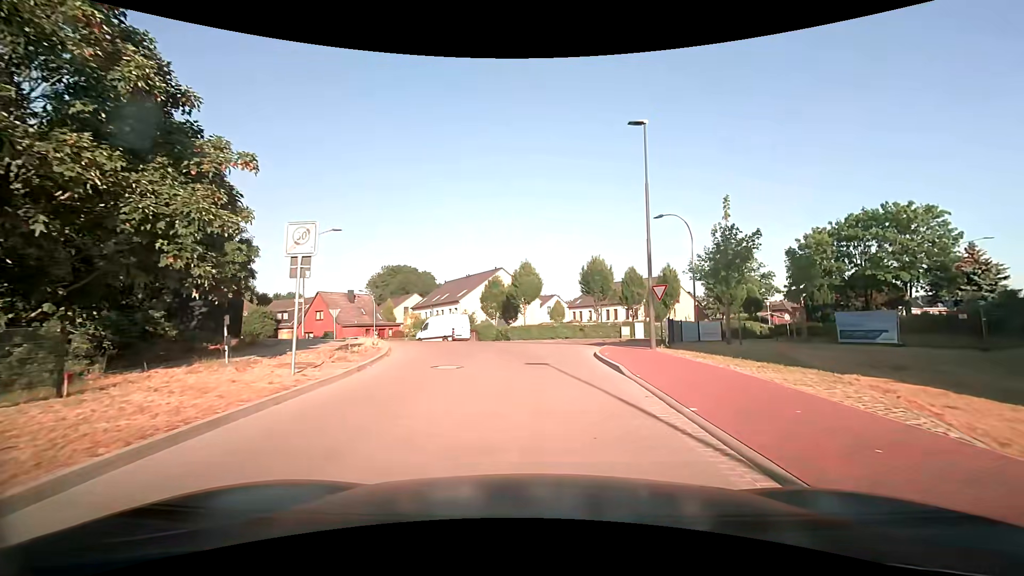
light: Day
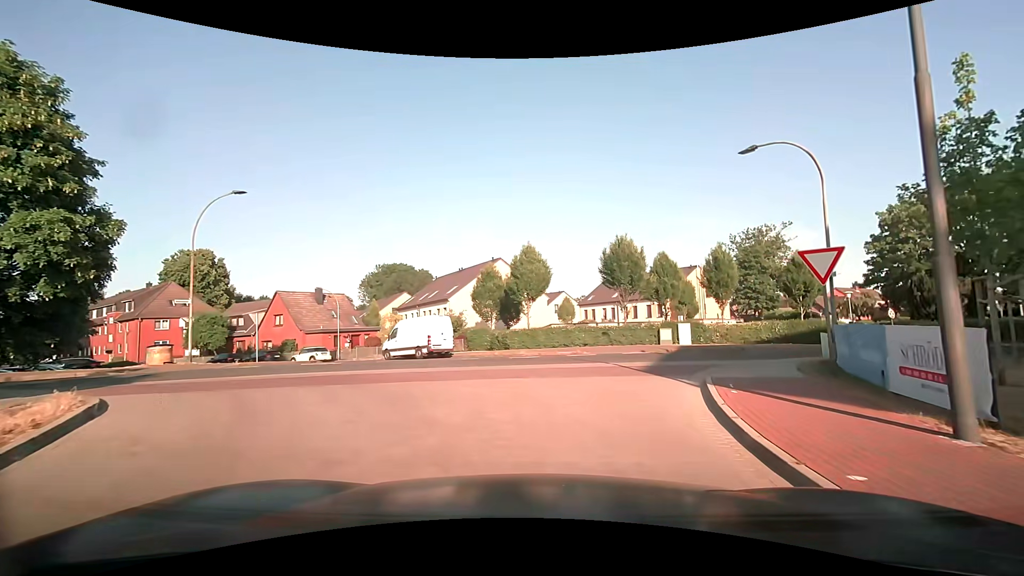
(-0.1, +11.8) m; -1°
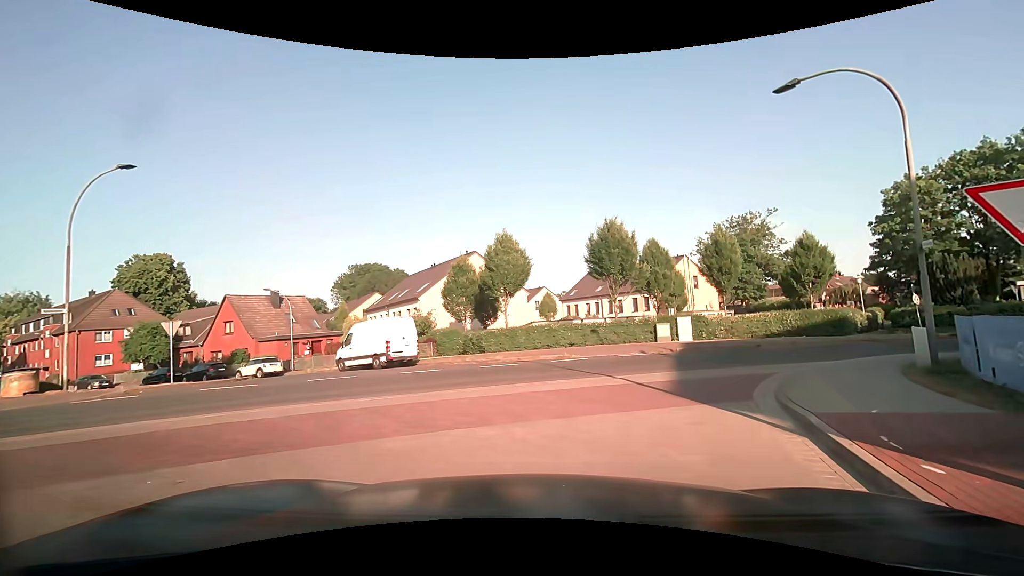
(+0.1, +4.6) m; +2°
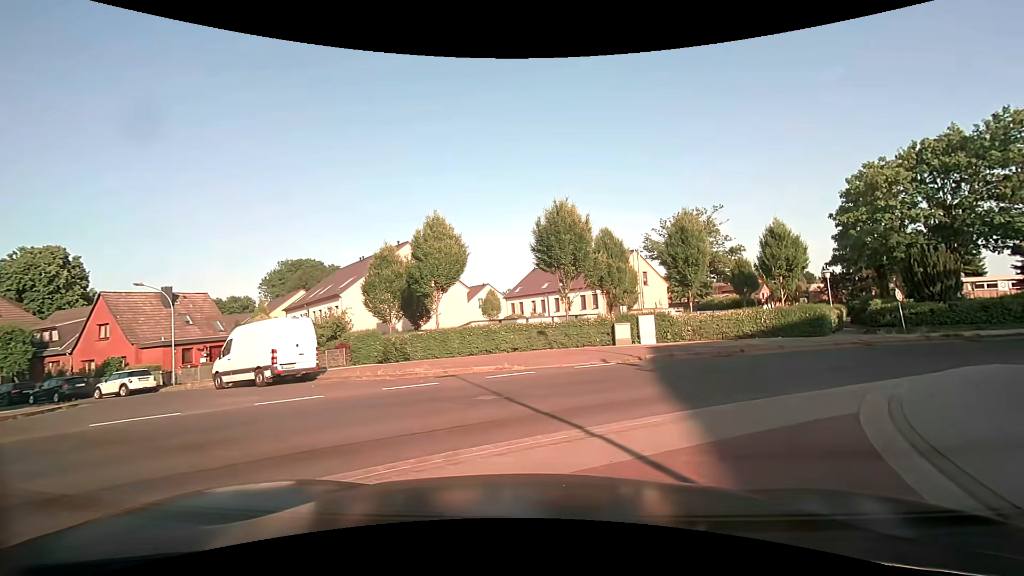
(+0.2, +5.3) m; +5°
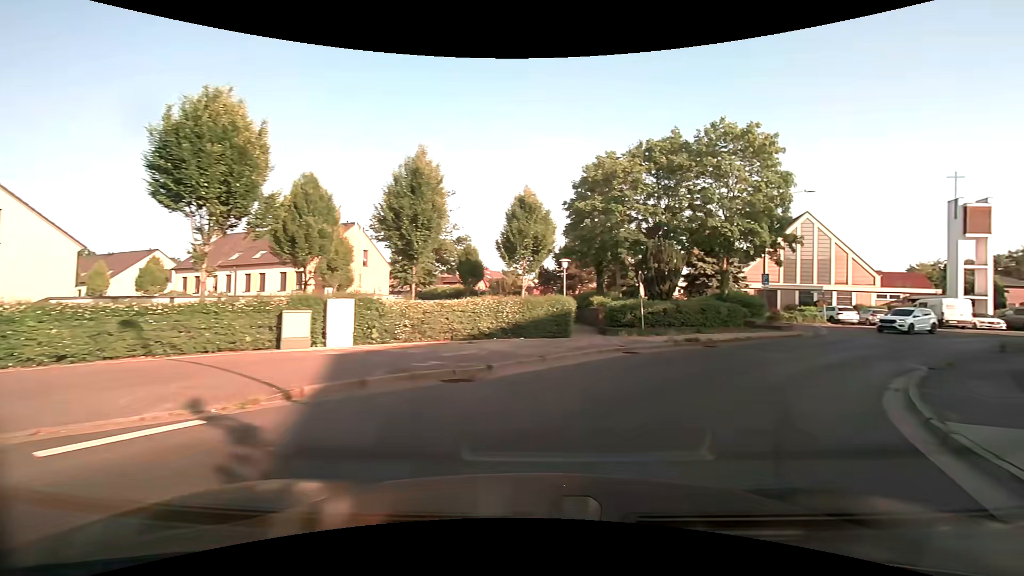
(+2.1, +10.2) m; +31°
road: residential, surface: asphalt
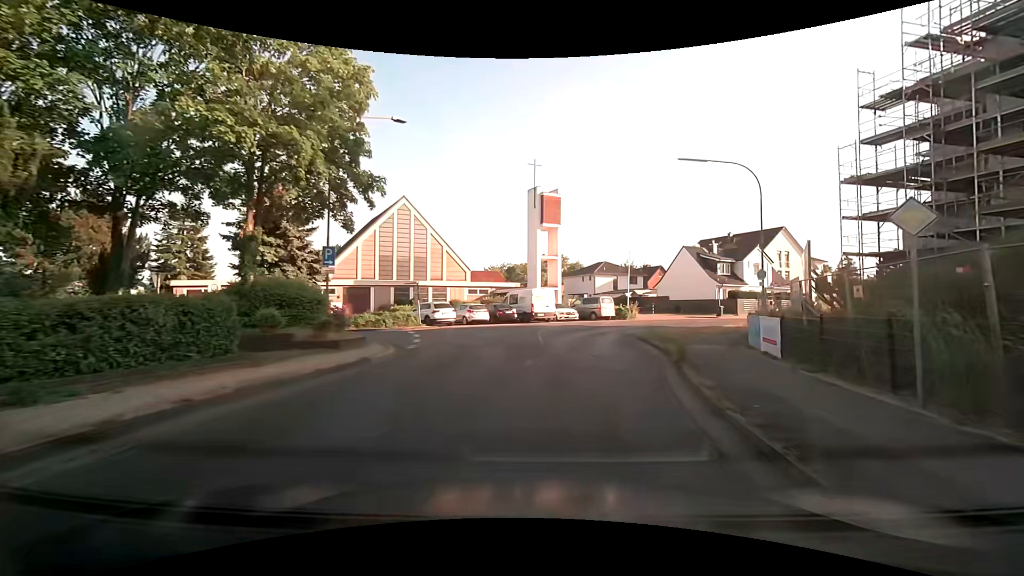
(+7.5, +15.9) m; +42°
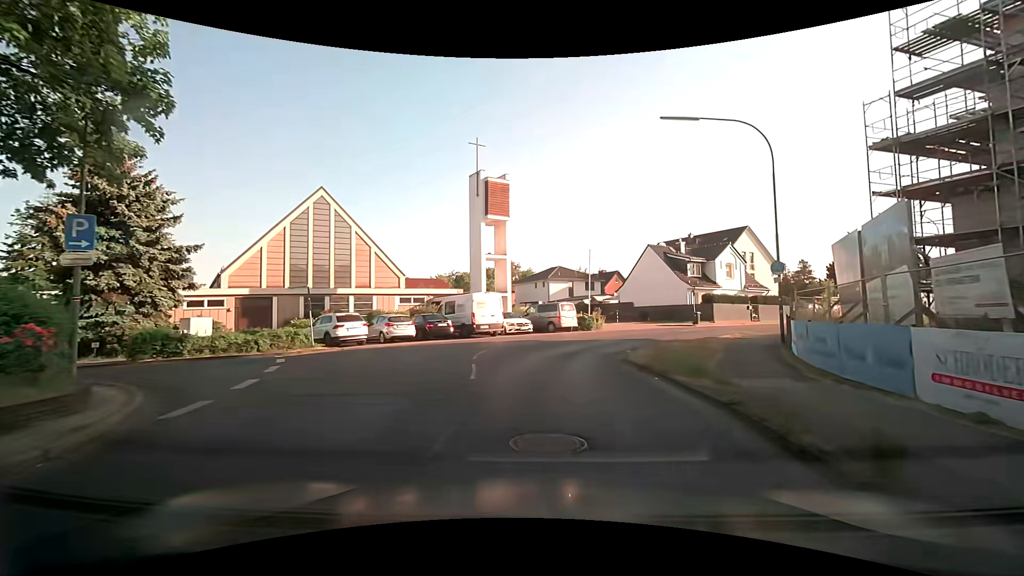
(+0.4, +8.2) m; +6°
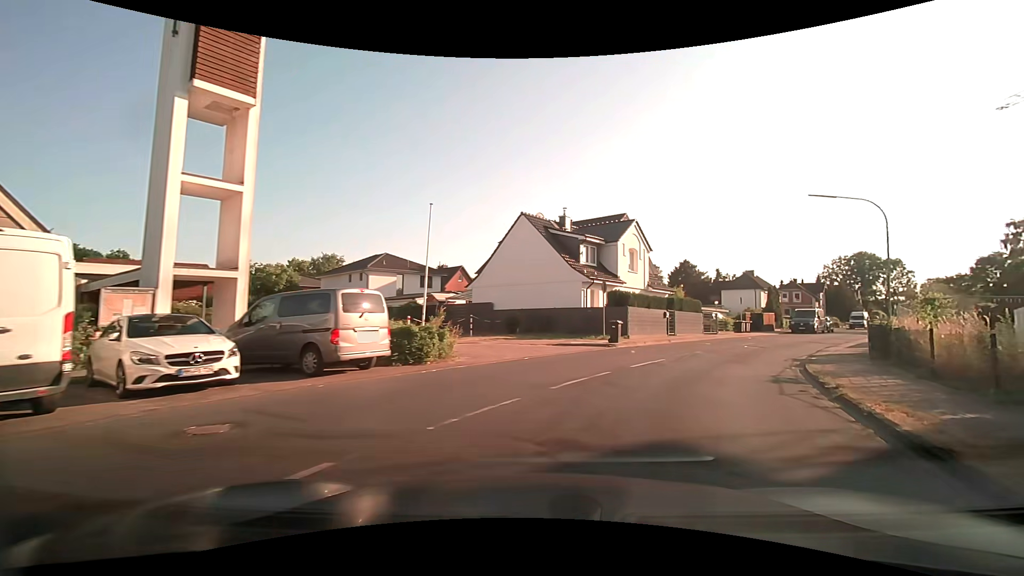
(+1.4, +19.7) m; +17°
(+2, +10) (+7, +19) (+12, +27) (+19, +35) (+25, +42) (+31, +50) (+38, +58) (+44, +65) (+50, +73) (+57, +81) m
